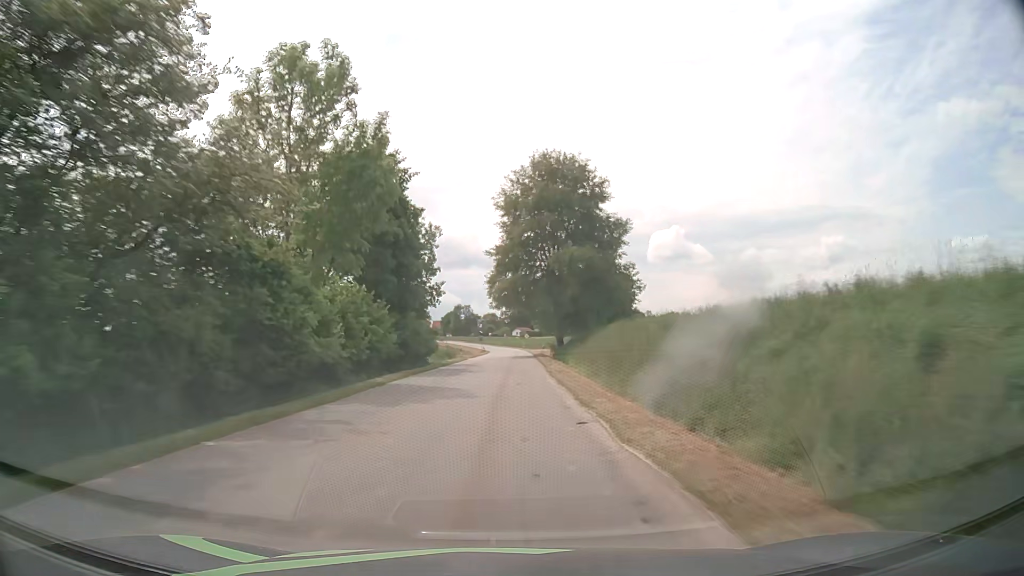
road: tertiary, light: Day
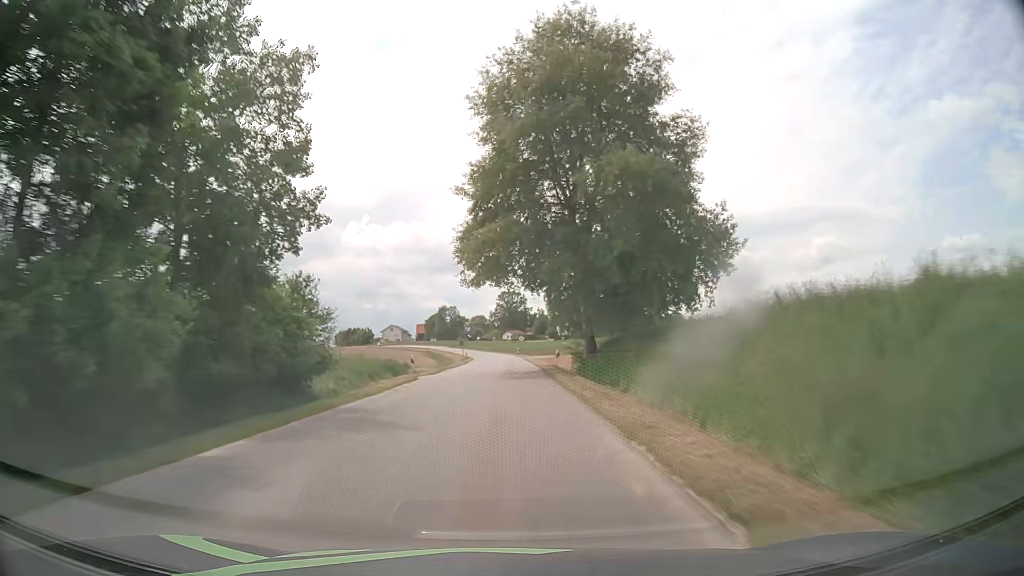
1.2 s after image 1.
(+0.3, +27.0) m; +1°
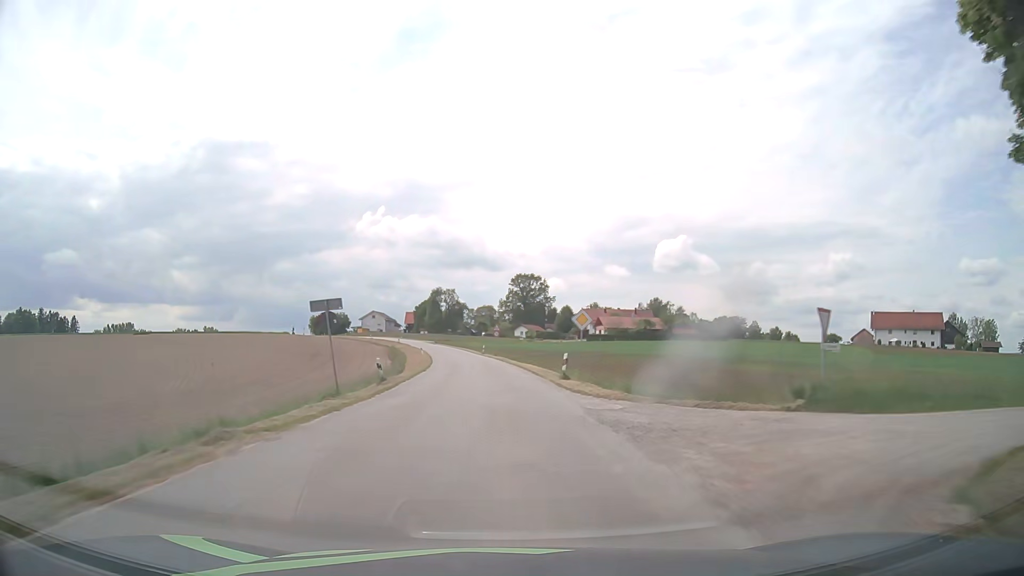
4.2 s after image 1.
(-0.1, +67.0) m; -1°
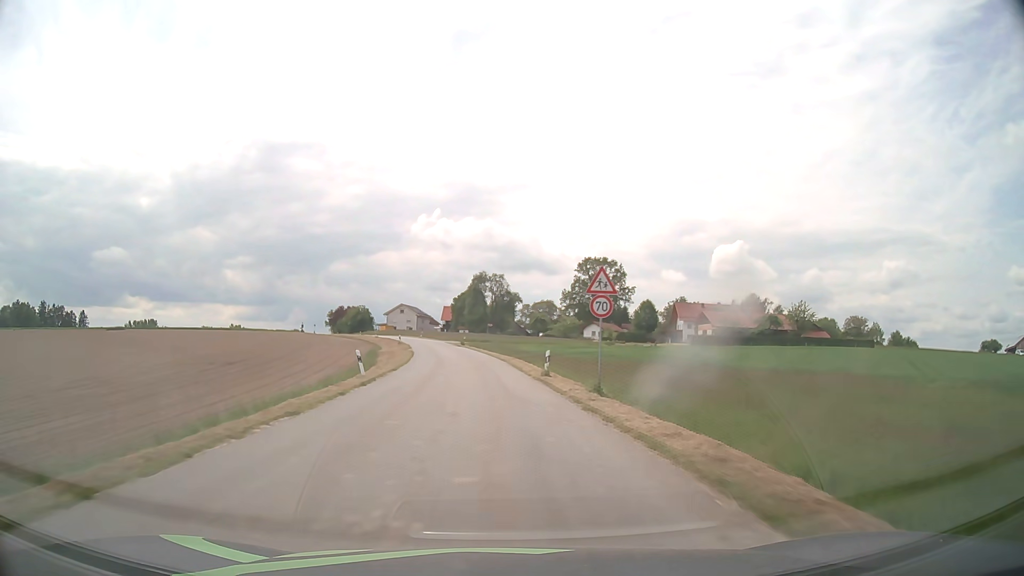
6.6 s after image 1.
(-2.0, +50.5) m; -5°
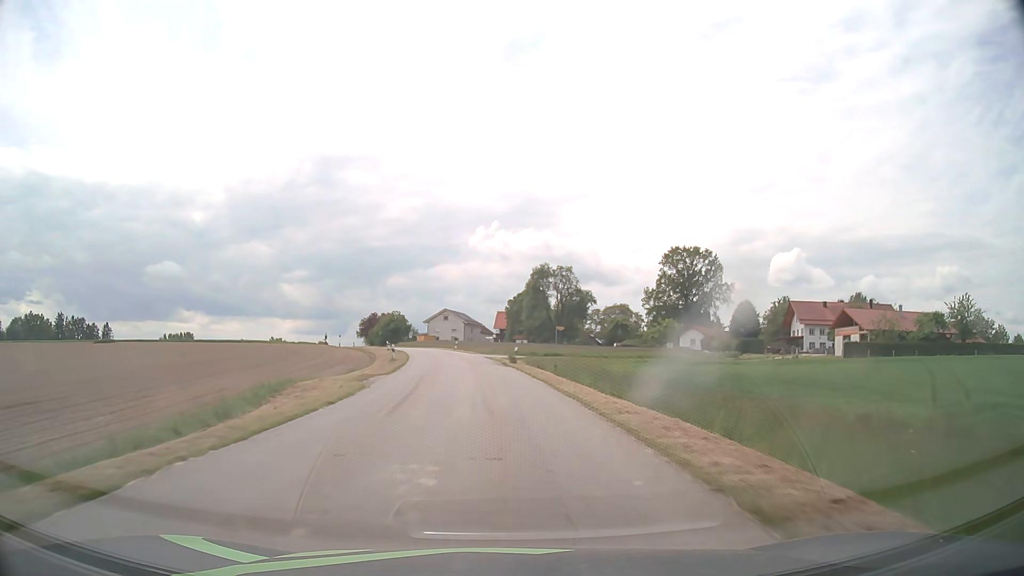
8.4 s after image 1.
(-1.4, +35.0) m; -5°
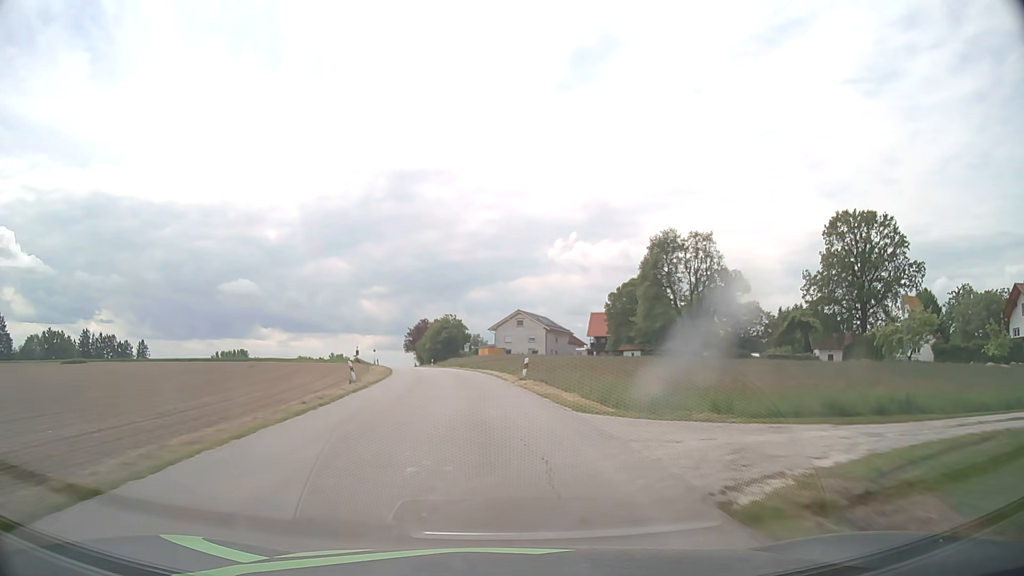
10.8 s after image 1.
(-2.5, +44.2) m; -7°
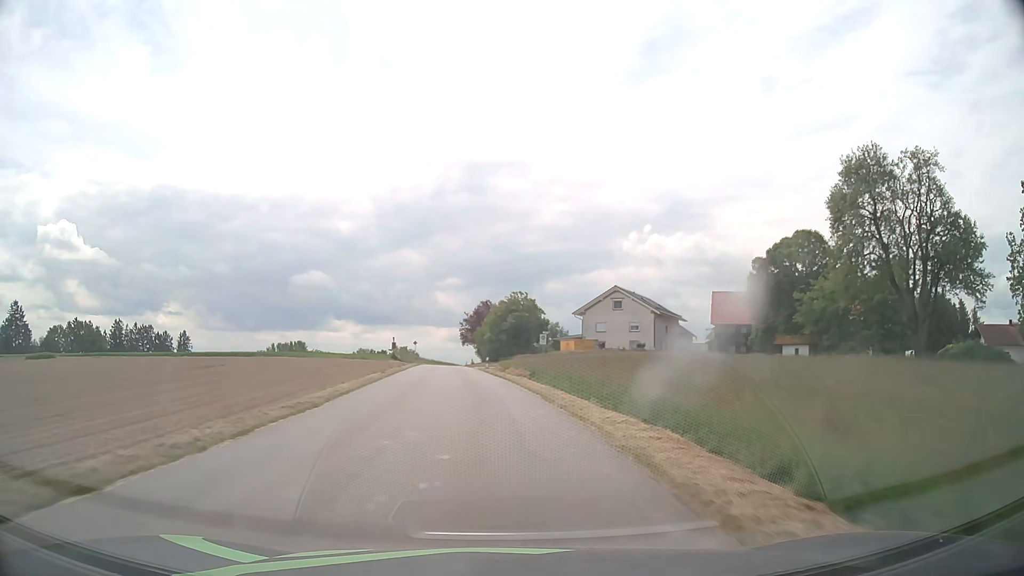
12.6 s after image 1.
(-1.5, +32.2) m; -6°
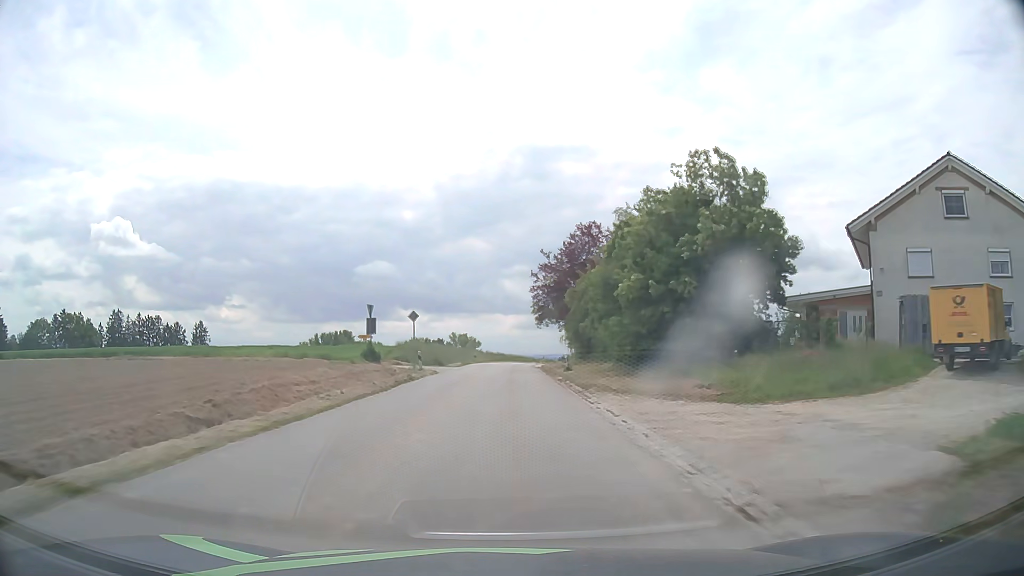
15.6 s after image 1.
(-4.0, +53.7) m; -6°
(0, +10) (0, +20) (0, +30) (0, +40) (0, +50) (+1, +60) (+1, +70) (+2, +80) (+3, +90) (+5, +100) m
